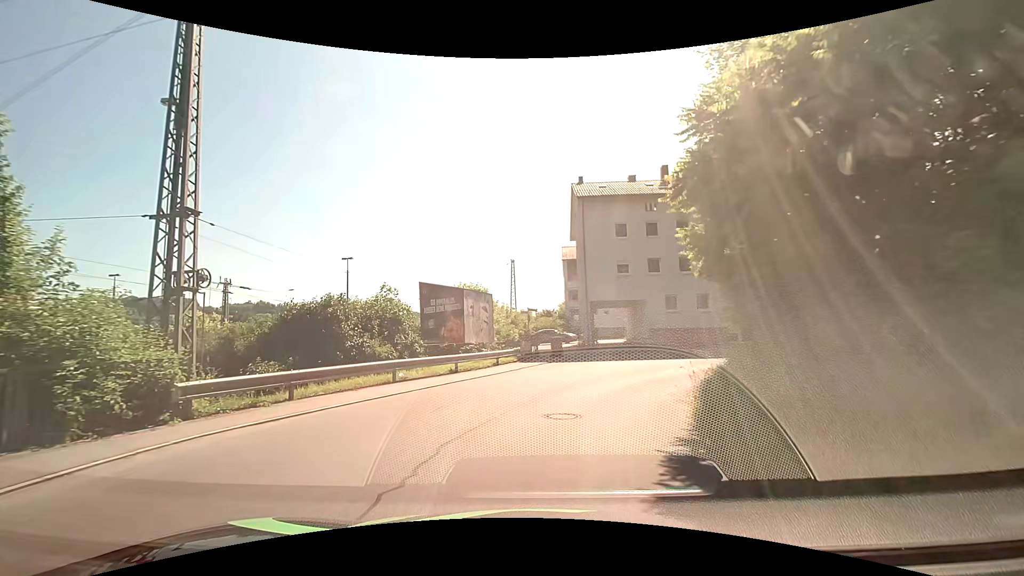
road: residential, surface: asphalt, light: Day
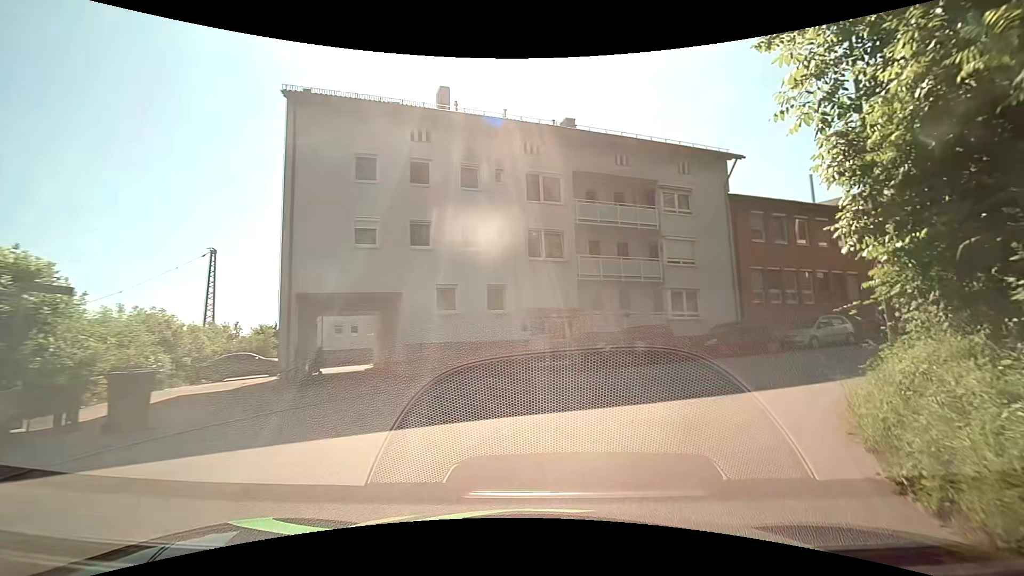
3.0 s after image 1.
(+3.1, +16.0) m; +24°
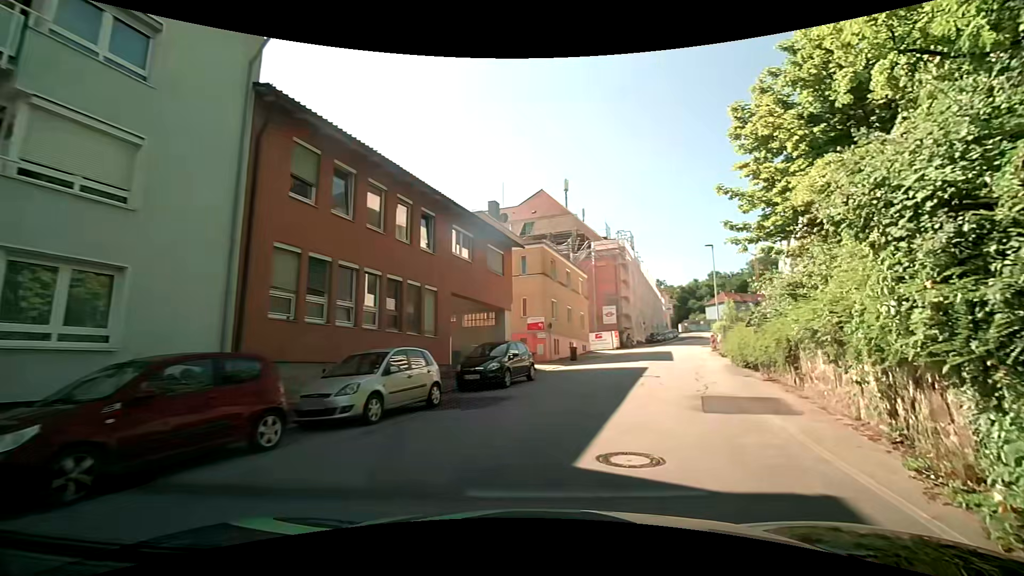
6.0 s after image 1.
(+6.3, +14.2) m; +48°
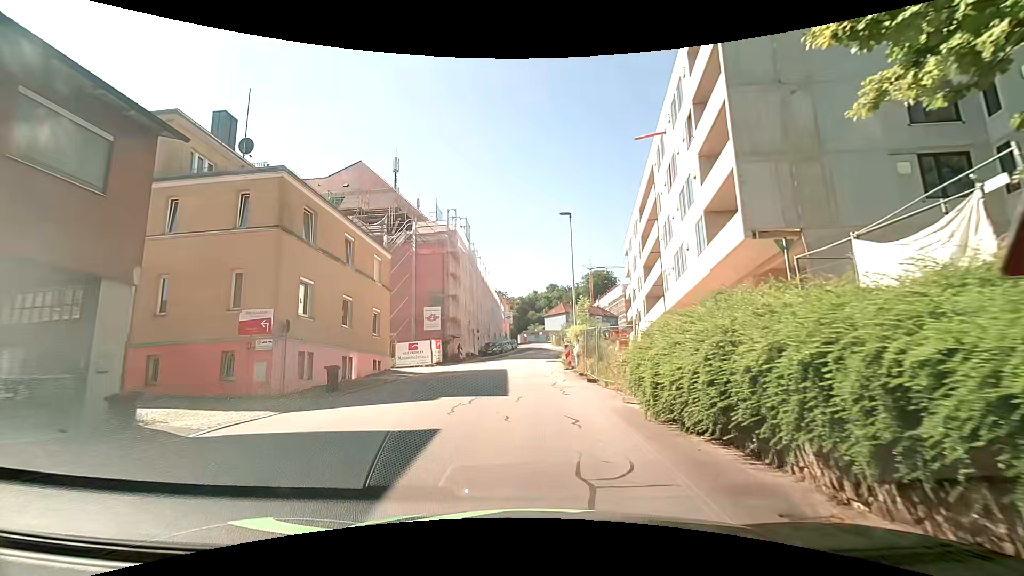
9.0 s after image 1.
(+4.2, +14.6) m; +21°
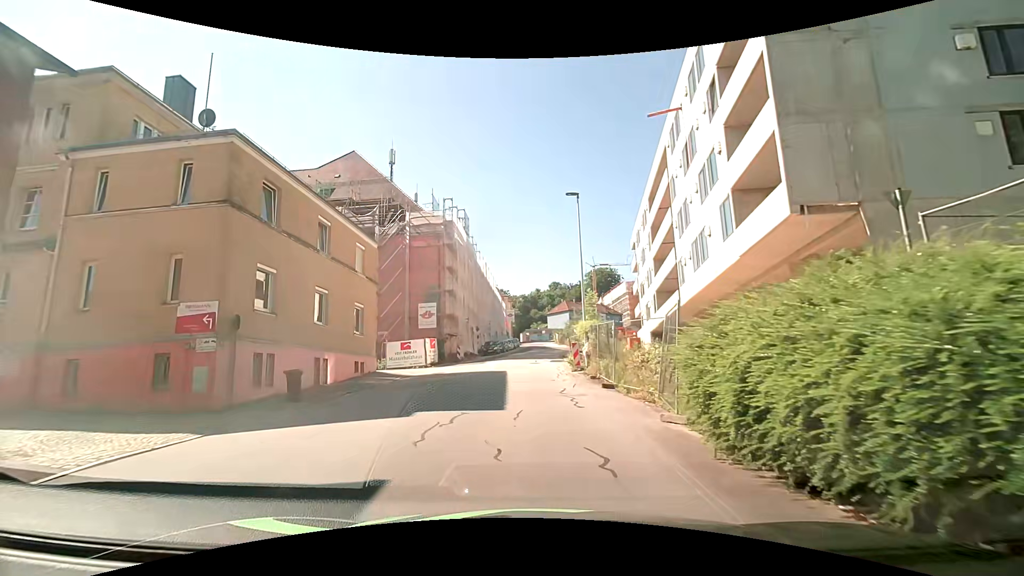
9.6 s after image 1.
(0.0, +3.2) m; -1°
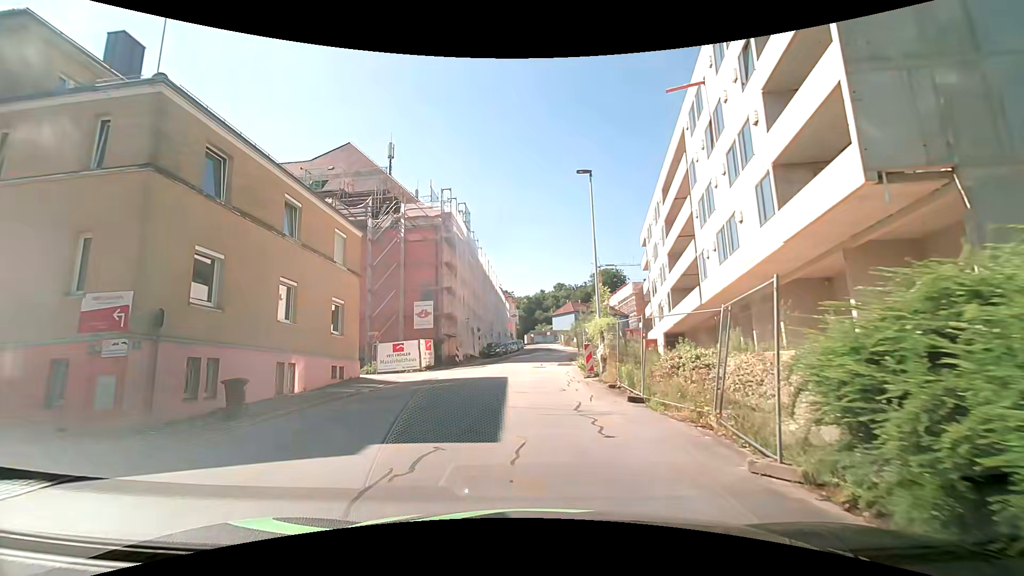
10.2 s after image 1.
(0.0, +3.2) m; 0°
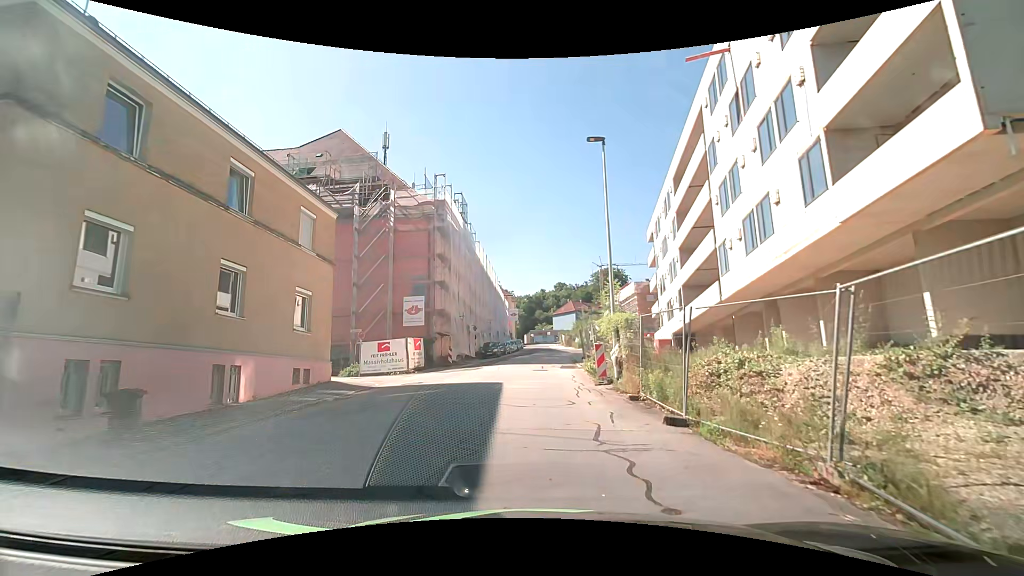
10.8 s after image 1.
(-0.1, +3.2) m; -1°
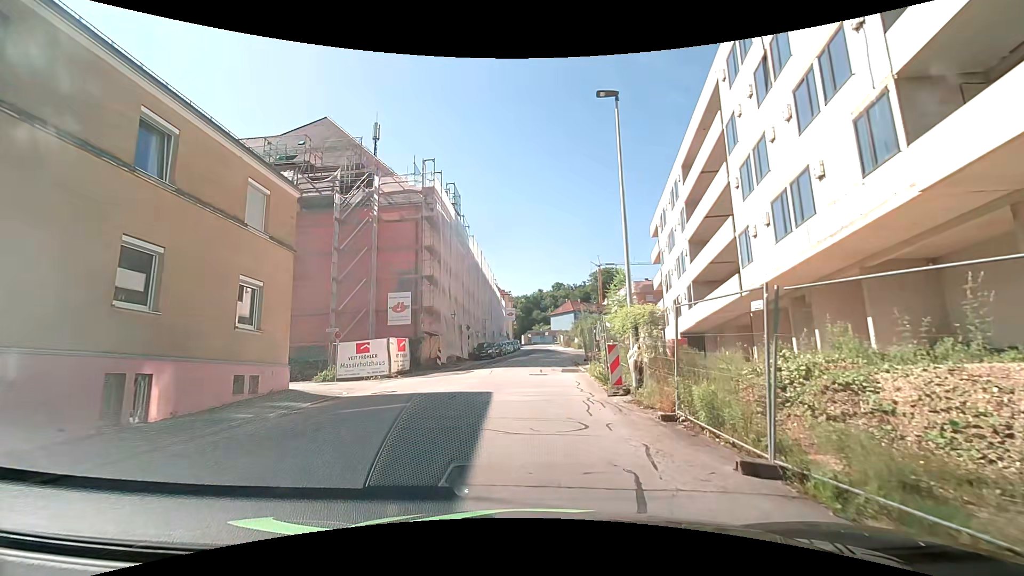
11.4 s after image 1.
(0.0, +3.1) m; +1°
